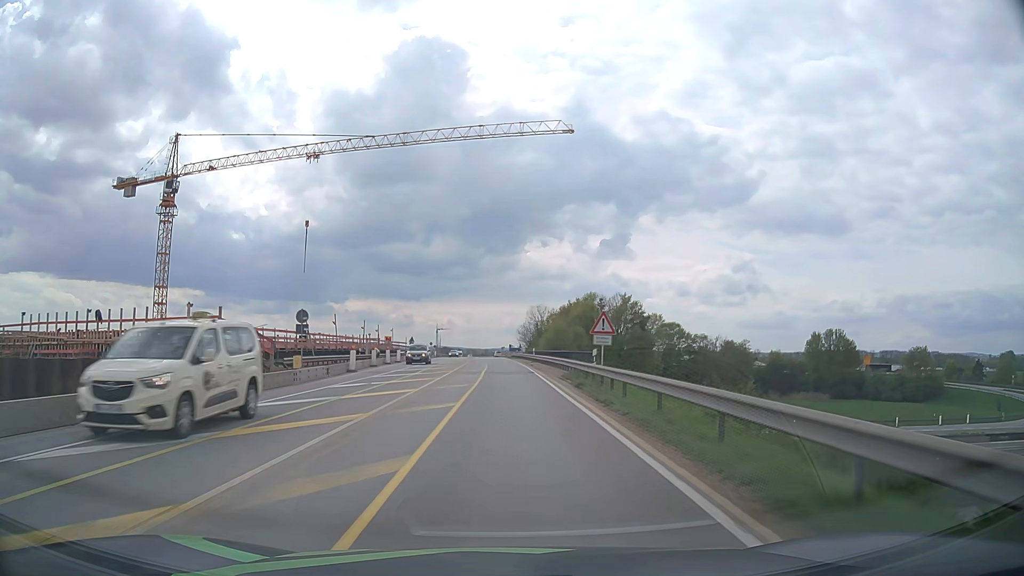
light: Day
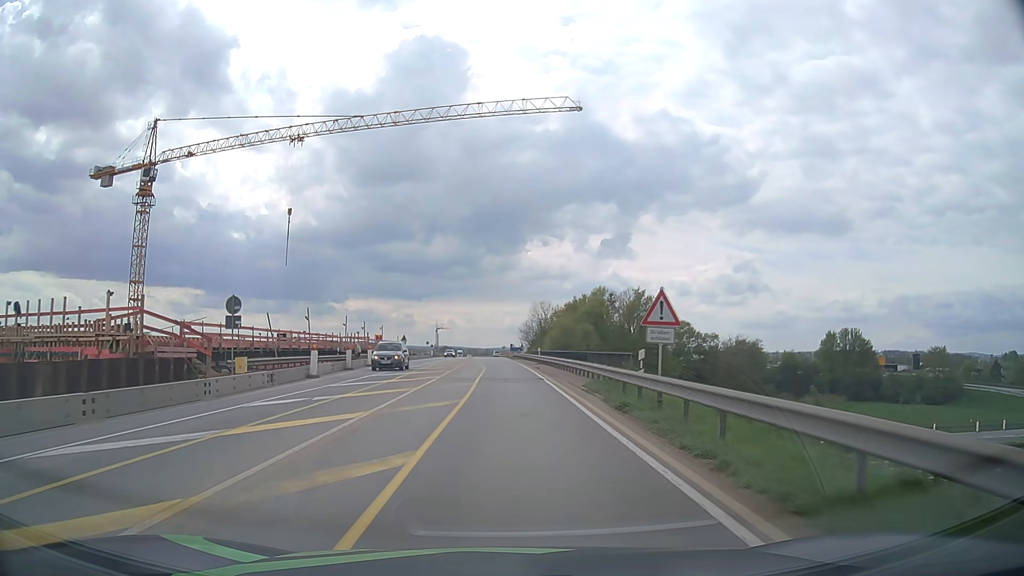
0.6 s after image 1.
(0.0, +8.0) m; 0°
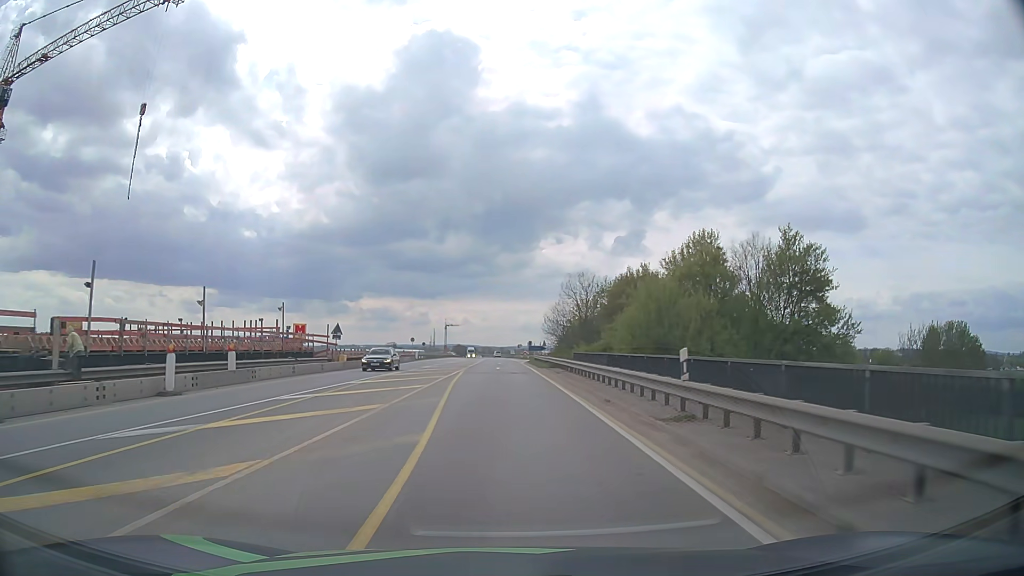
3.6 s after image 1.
(-0.2, +39.4) m; -1°
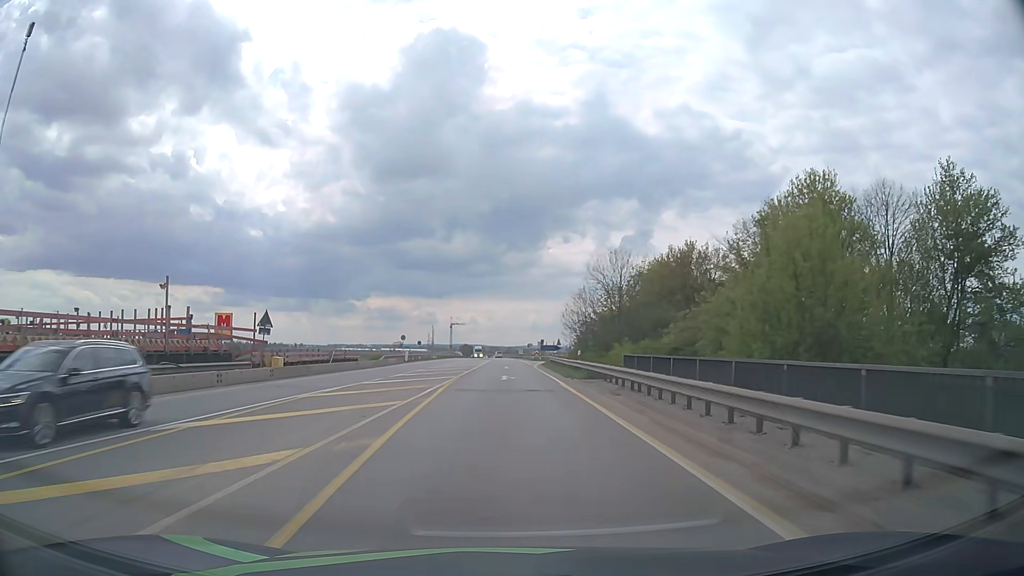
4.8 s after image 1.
(-0.1, +15.6) m; -1°
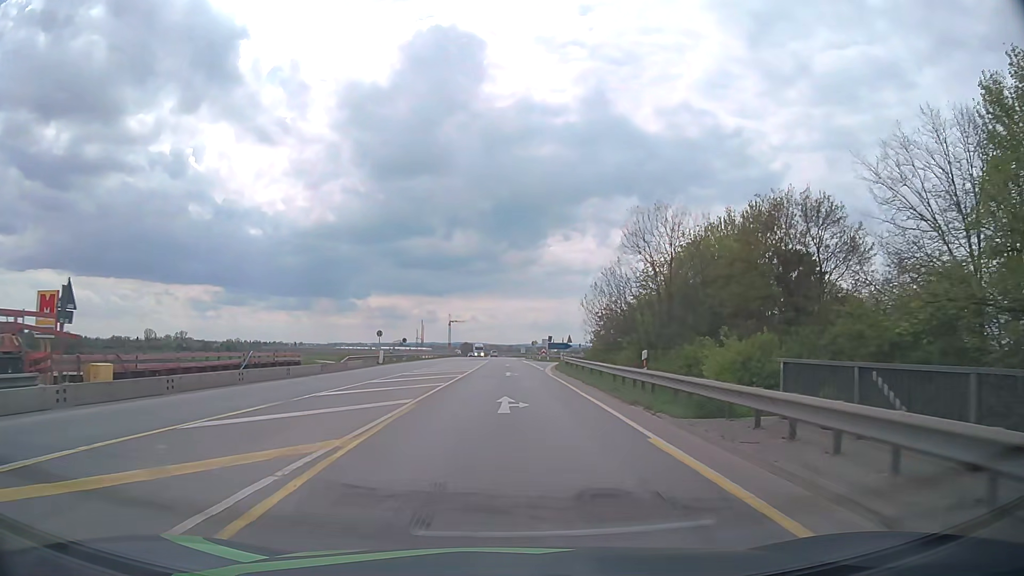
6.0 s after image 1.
(0.0, +15.7) m; 0°
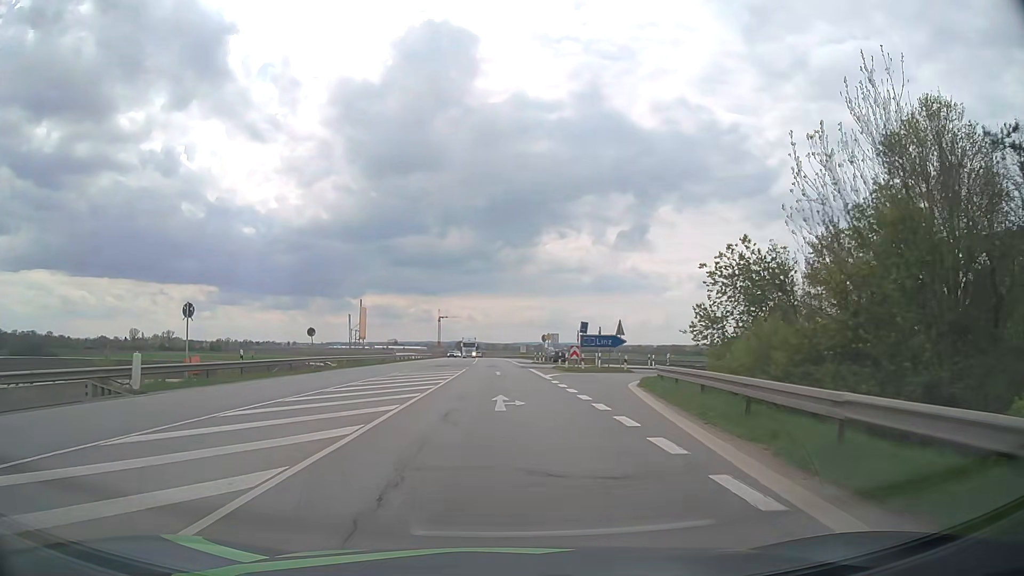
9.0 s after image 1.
(+0.2, +39.8) m; 0°
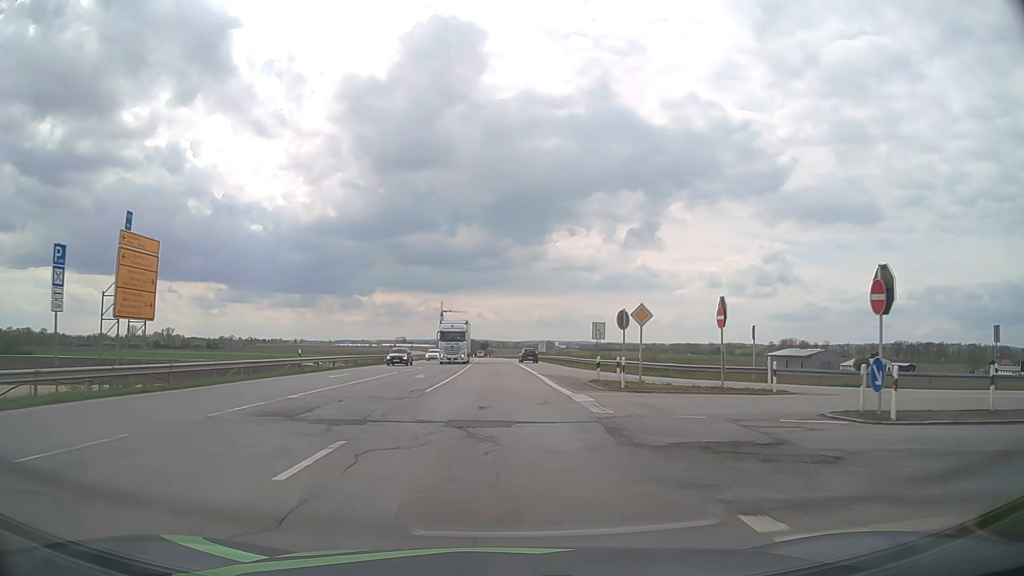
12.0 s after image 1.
(-0.3, +40.1) m; -1°
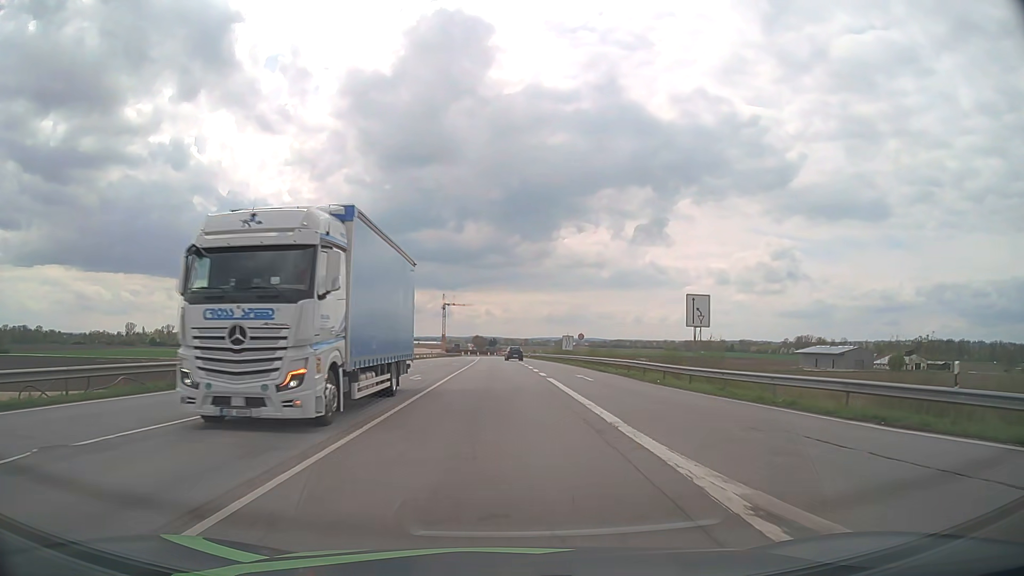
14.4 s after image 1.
(-0.3, +31.4) m; -1°
(0, +10) (0, +20) (0, +30) (0, +40) (0, +50) (0, +60) (-1, +70) (-1, +80) (-1, +90) (-2, +100) m
